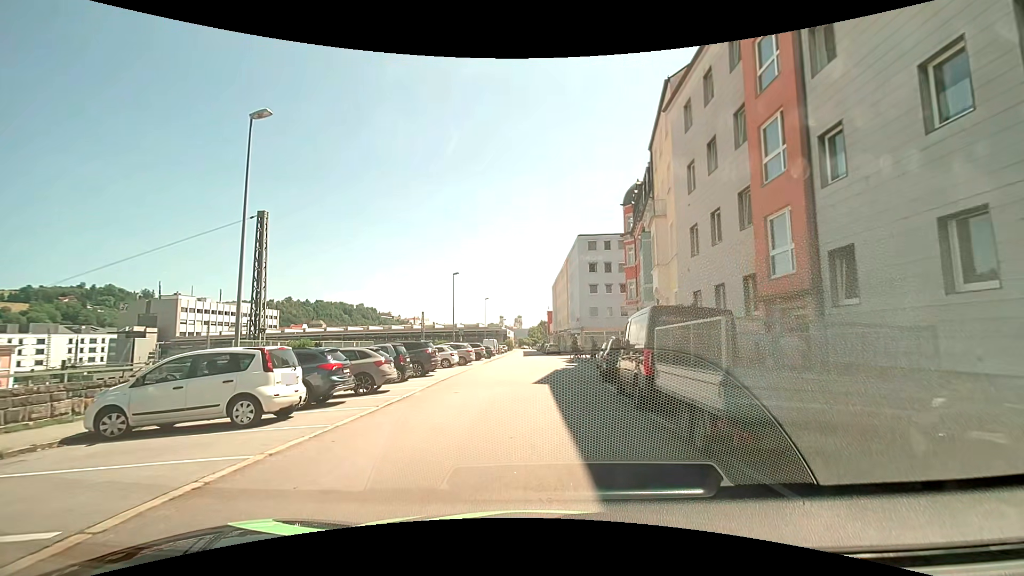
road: residential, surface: asphalt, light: Day
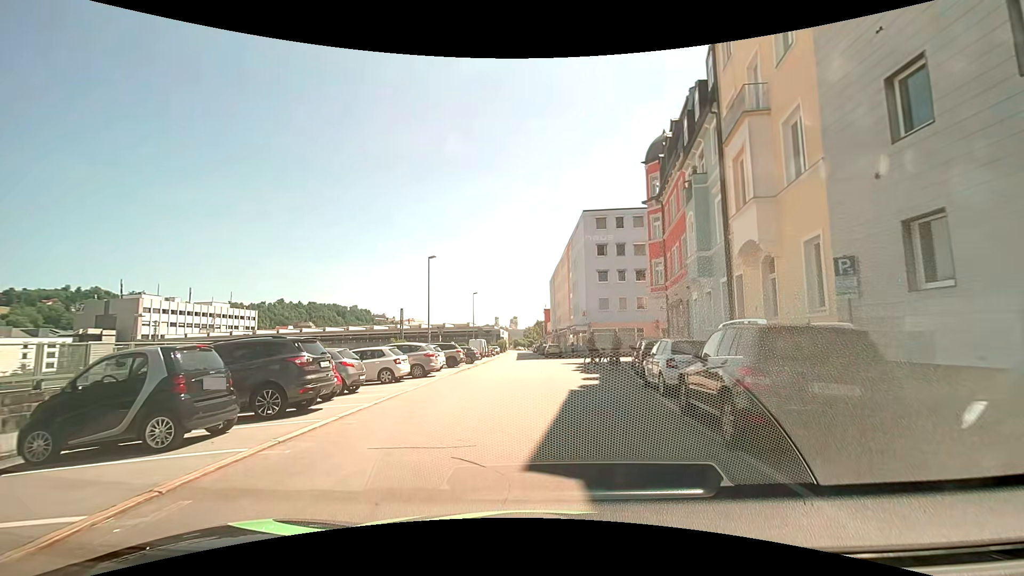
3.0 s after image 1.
(+0.2, +12.3) m; +1°
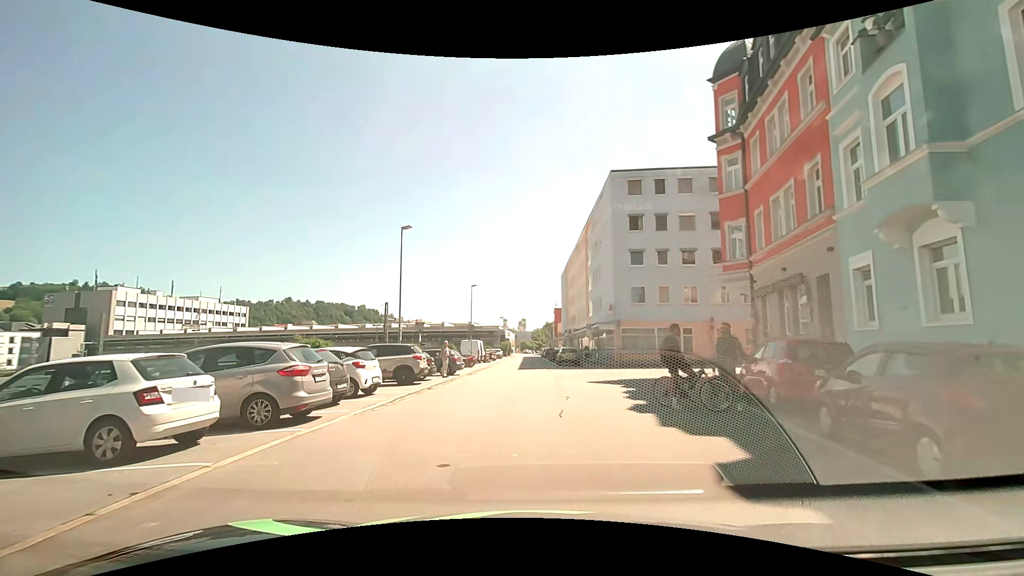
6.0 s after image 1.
(0.0, +13.1) m; -1°
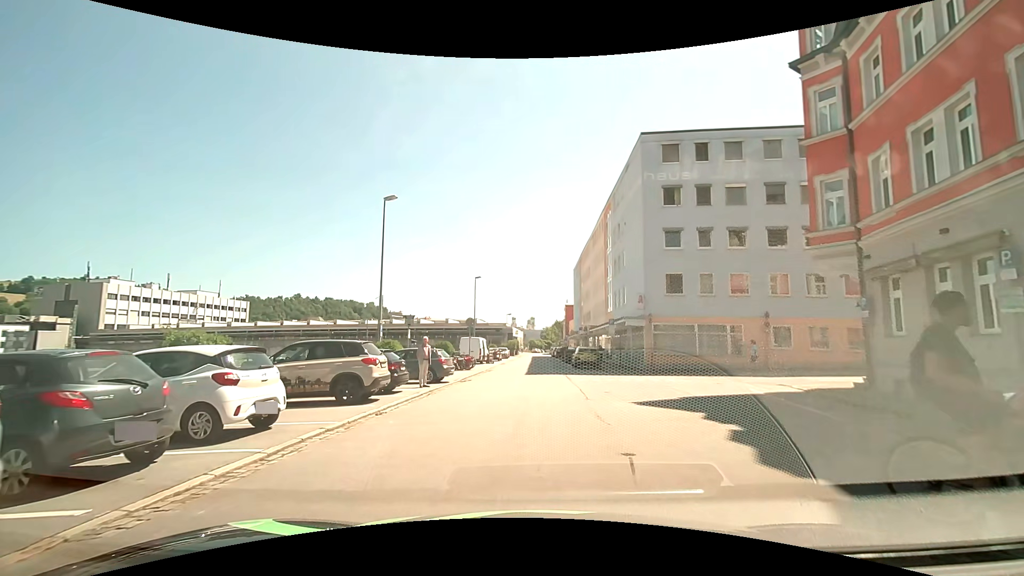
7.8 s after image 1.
(-0.2, +6.8) m; -1°
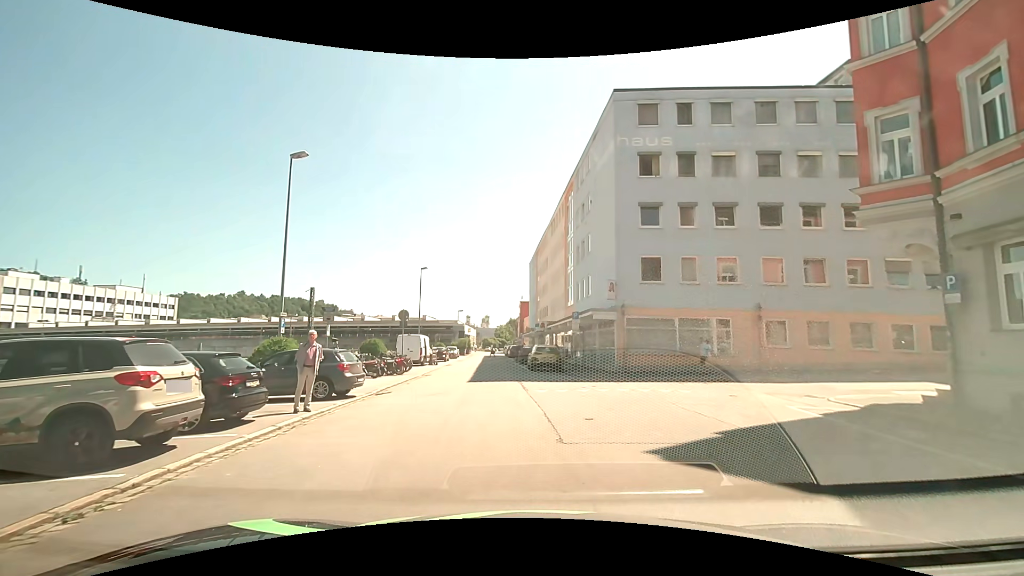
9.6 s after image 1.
(+0.2, +5.9) m; +3°
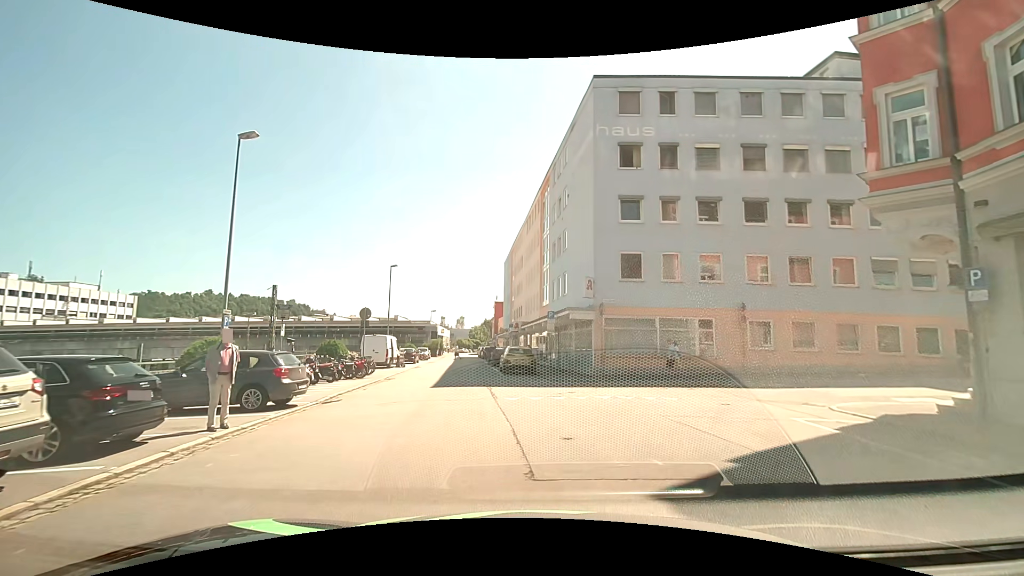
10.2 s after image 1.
(+0.1, +1.8) m; +2°
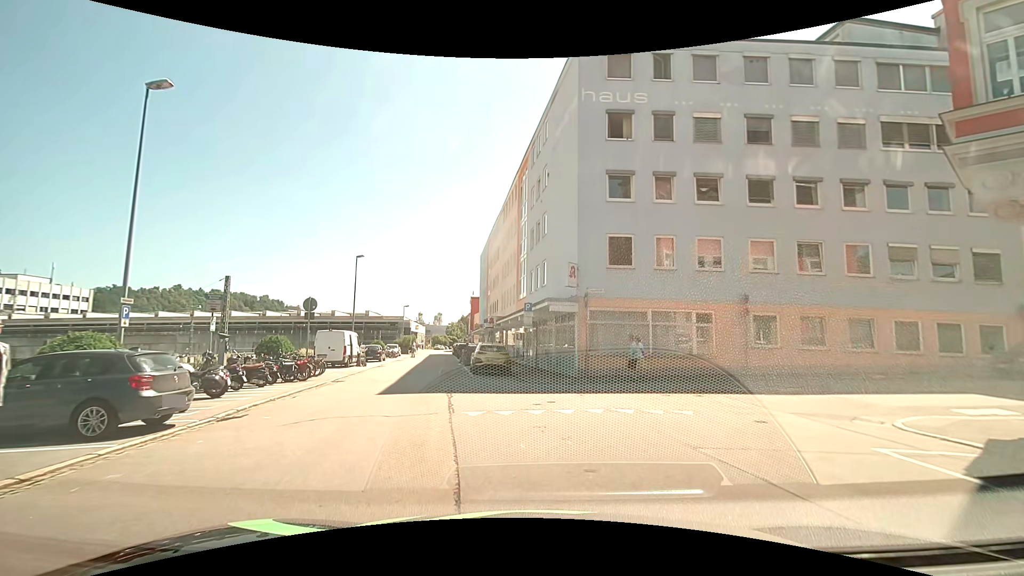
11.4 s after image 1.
(+0.2, +3.4) m; +3°
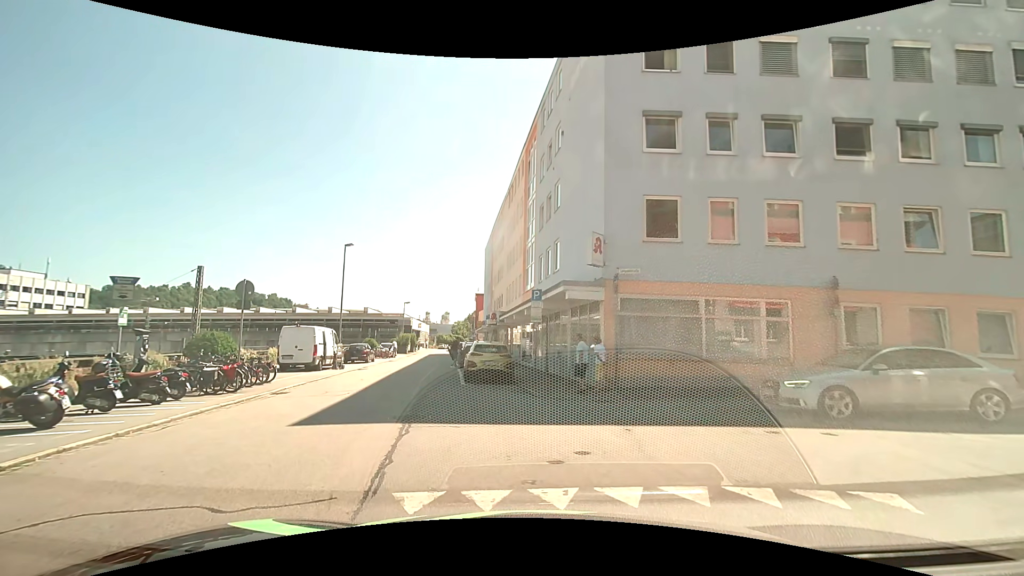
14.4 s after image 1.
(+0.1, +5.2) m; -1°
